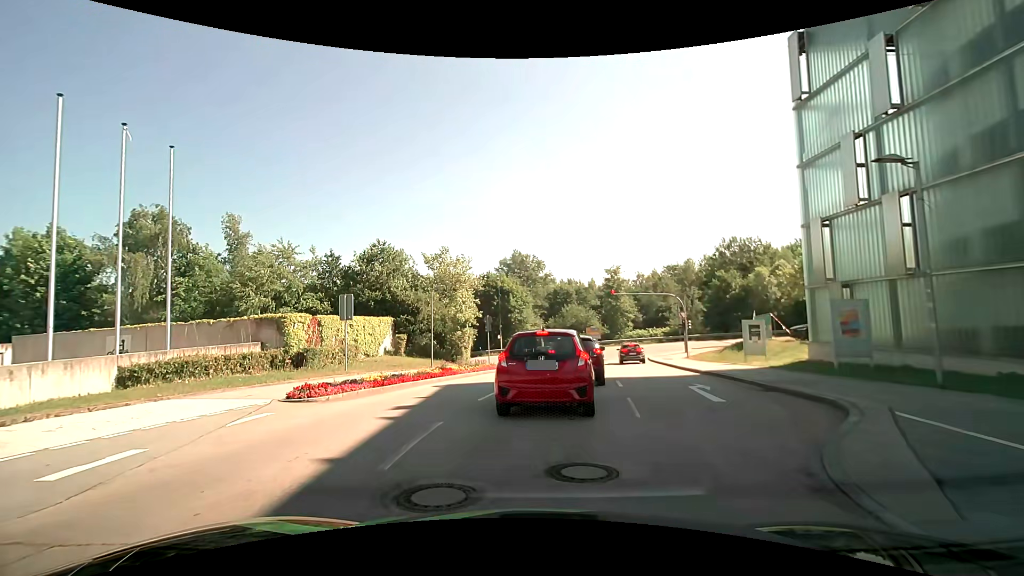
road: residential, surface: asphalt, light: Day
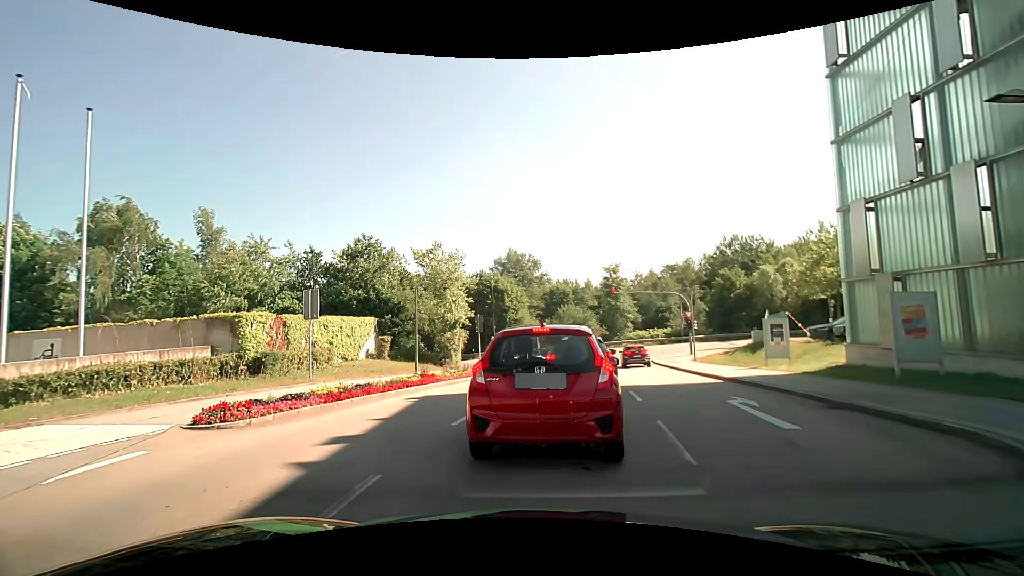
(+0.1, +2.9) m; +2°
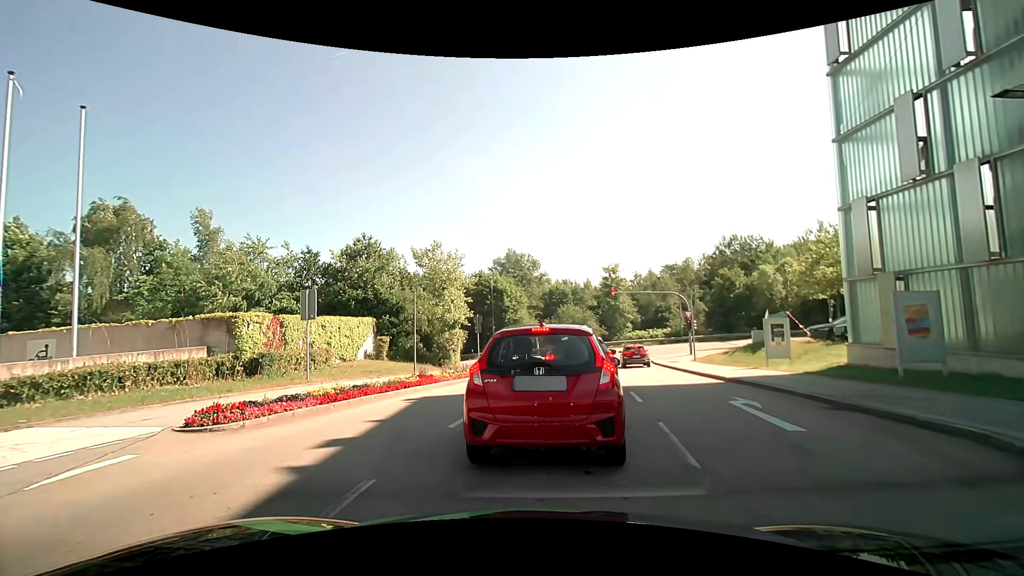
(0.0, +0.2) m; 0°
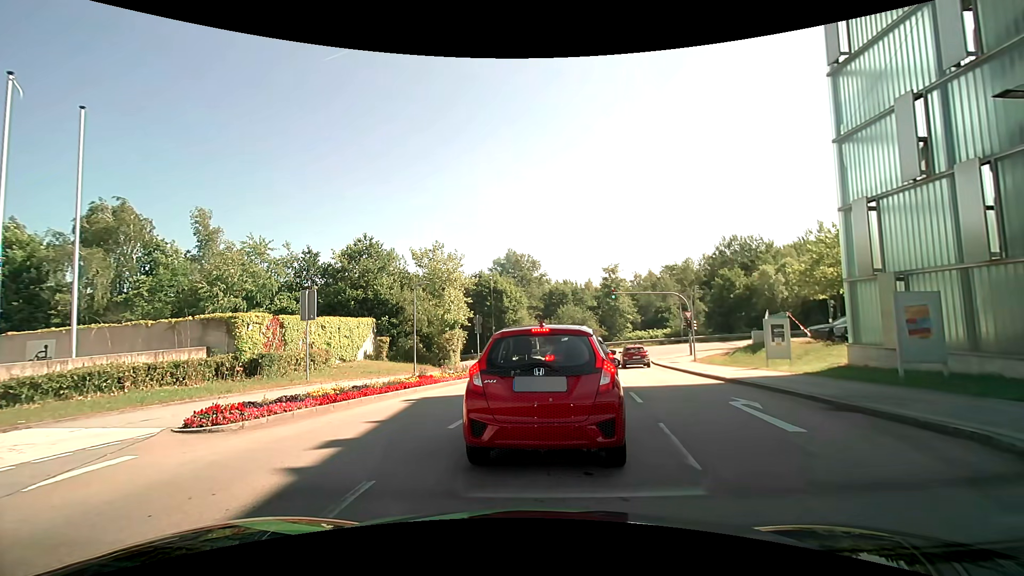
(0.0, +0.1) m; 0°
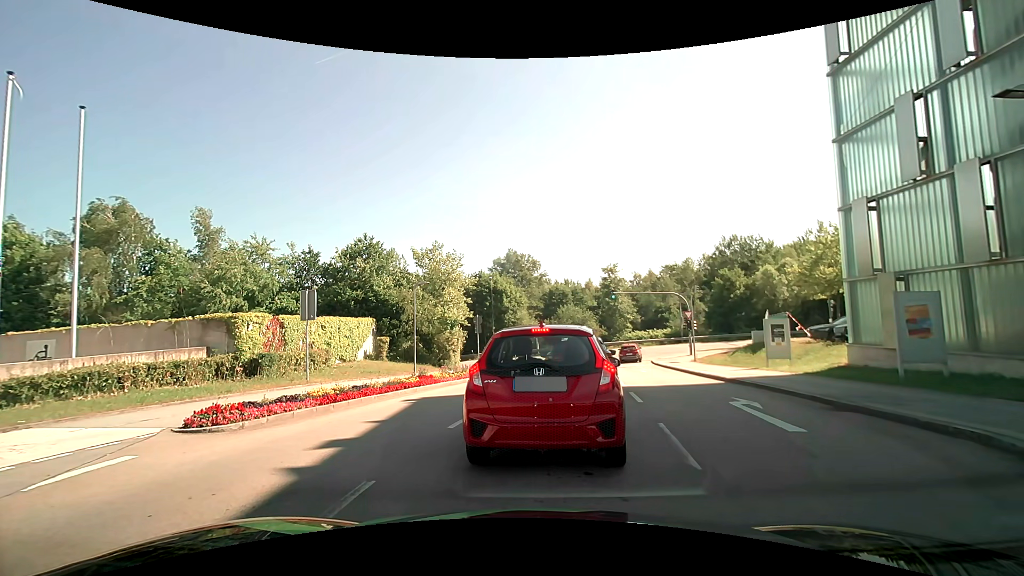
(0.0, 0.0) m; 0°
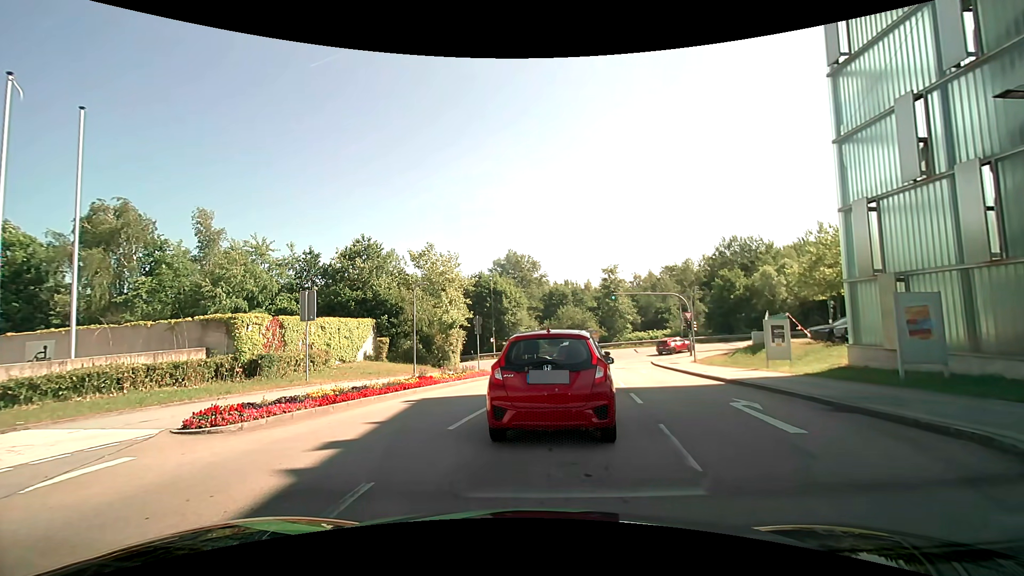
(0.0, 0.0) m; 0°
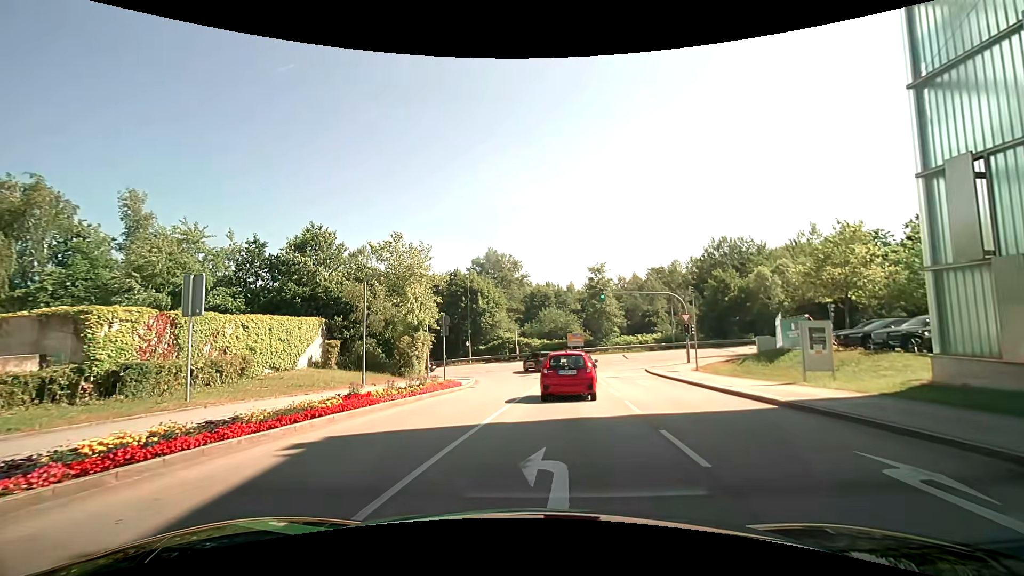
(+0.1, +5.7) m; +2°
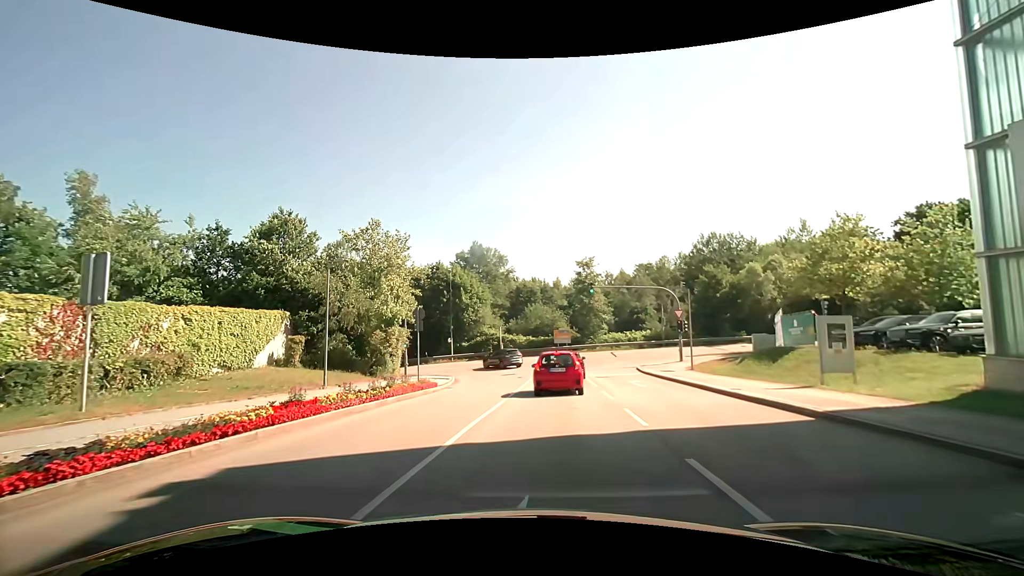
(0.0, +2.6) m; +1°
(0, +10) (+1, +20) (+2, +30) (+1, +40) (-3, +49) (-12, +53) (-22, +54) (-32, +53) (-42, +53) (-52, +53) m
